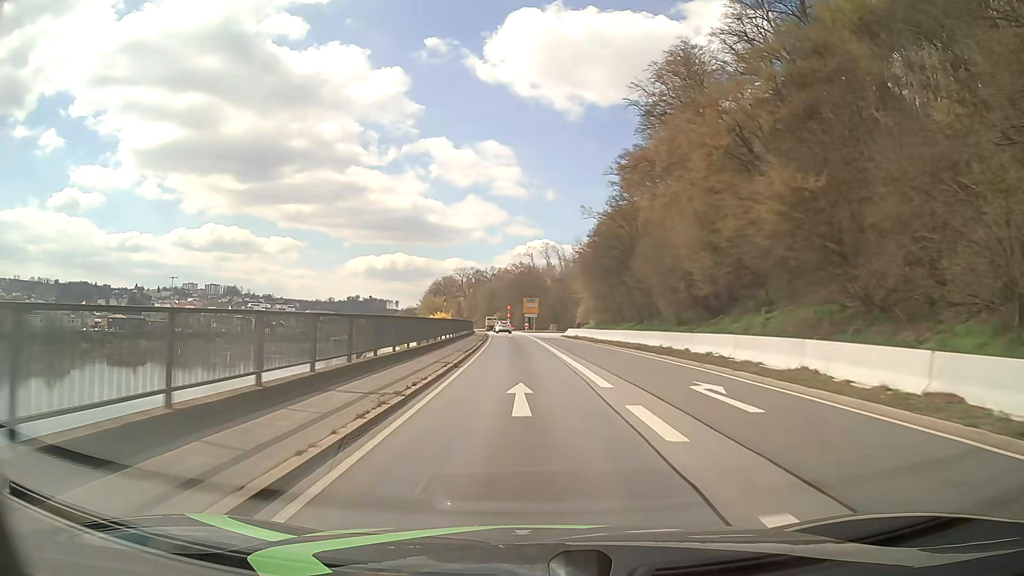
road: primary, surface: asphalt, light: Day
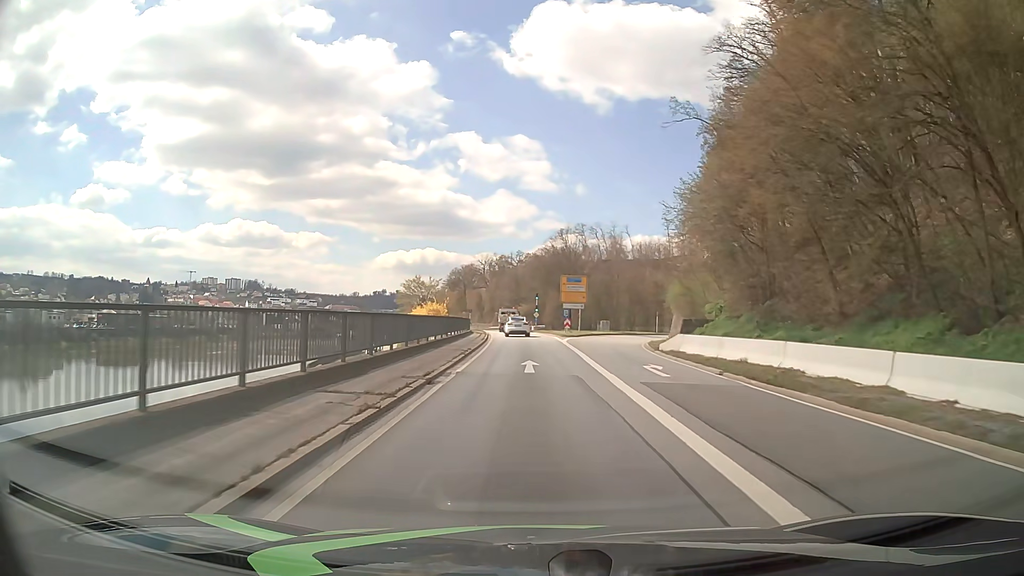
(-1.4, +45.3) m; -2°
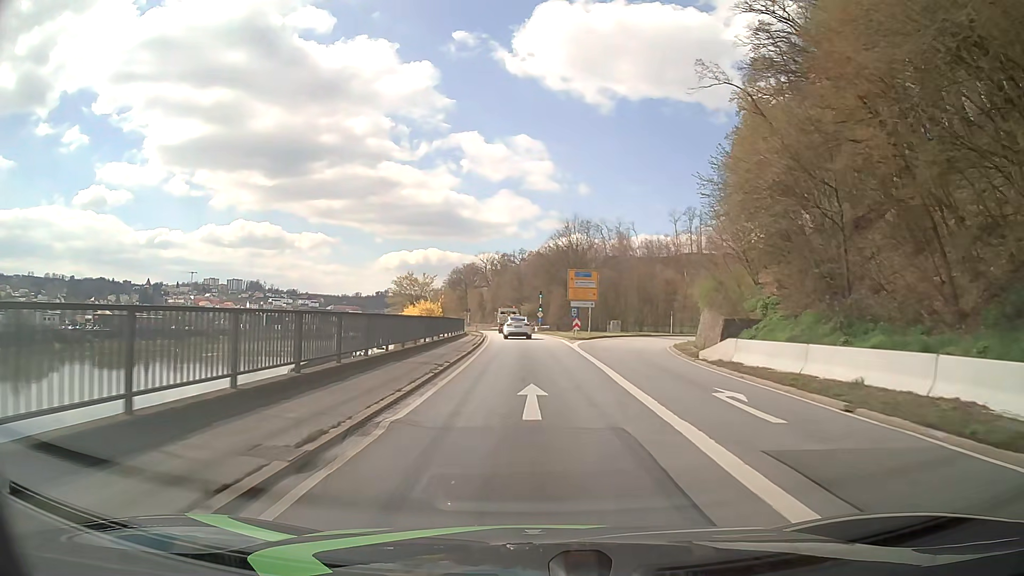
(-0.1, +7.6) m; 0°
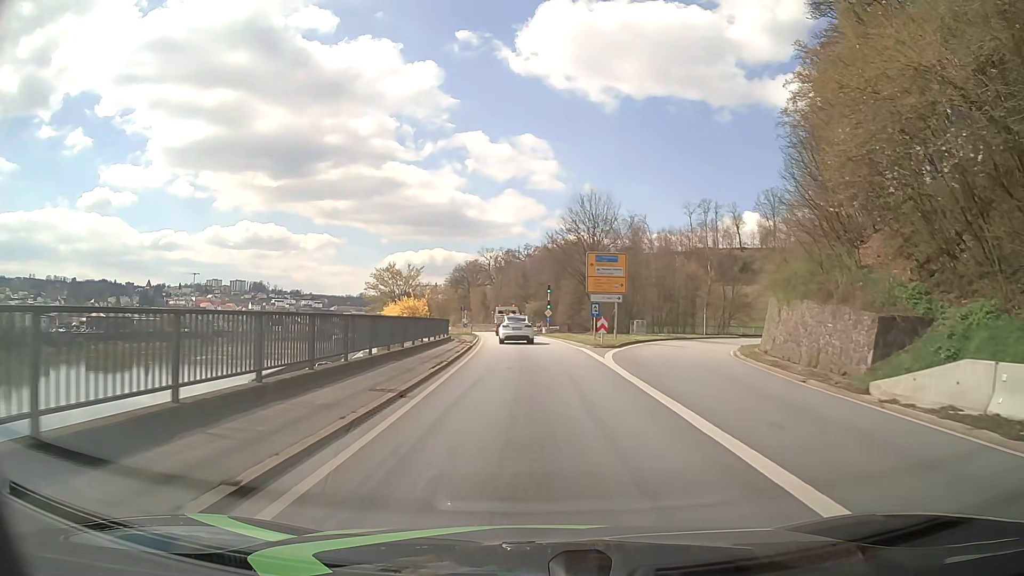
(-0.1, +13.8) m; -2°
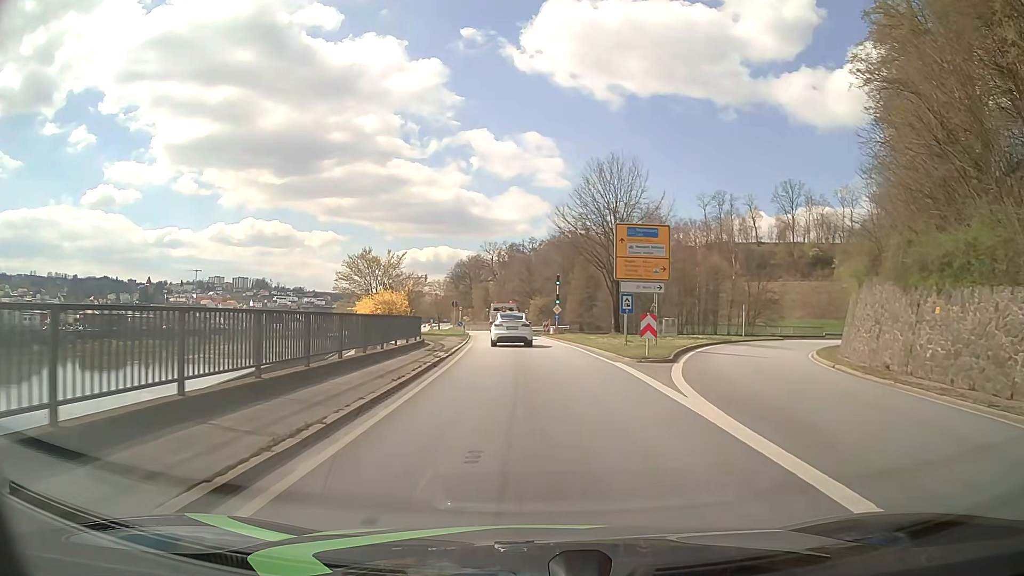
(+0.1, +12.0) m; 0°
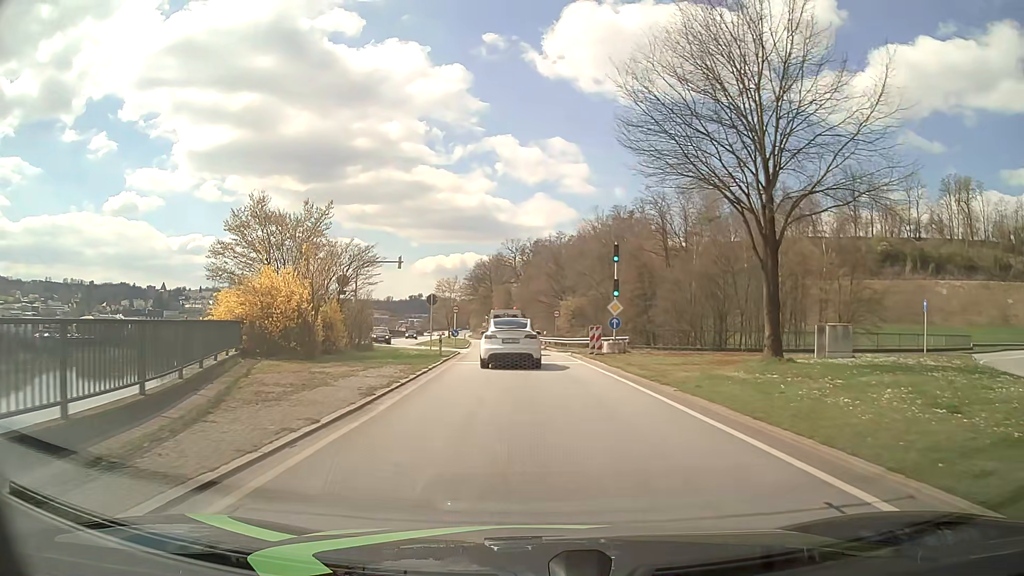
(-0.4, +27.0) m; -2°
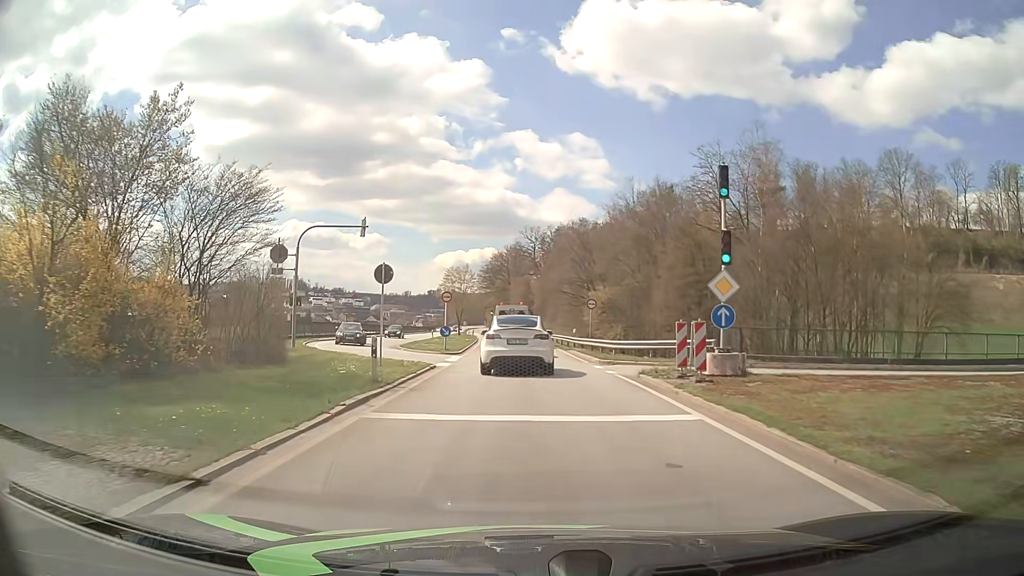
(-0.3, +15.6) m; -2°
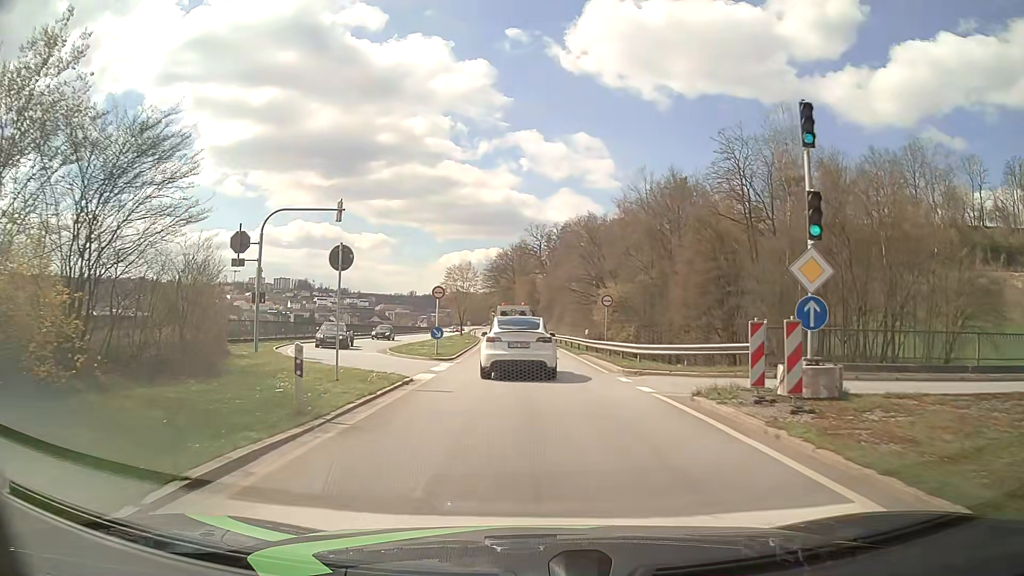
(0.0, +5.2) m; -1°
(0, +10) (0, +20) (-1, +30) (-1, +40) (-1, +50) (-2, +60) (-3, +70) (-3, +80) (-4, +90) (-5, +100) m
